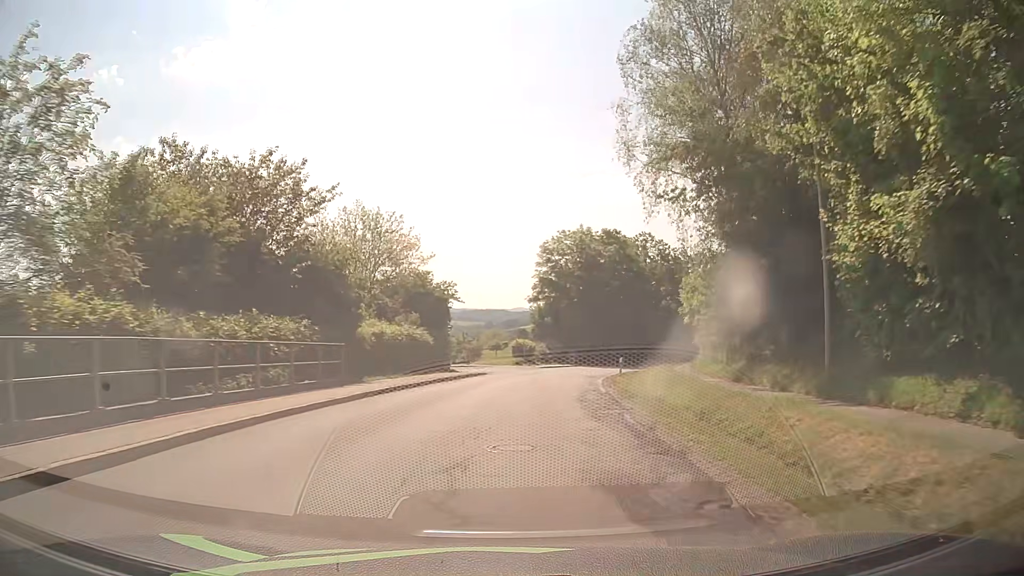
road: secondary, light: Day
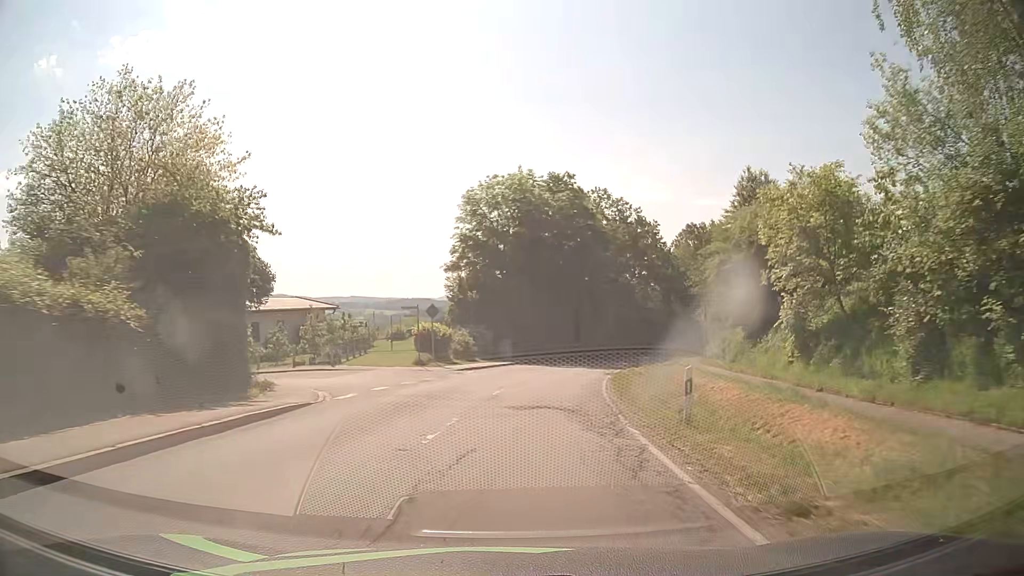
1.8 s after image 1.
(+1.5, +22.9) m; +7°
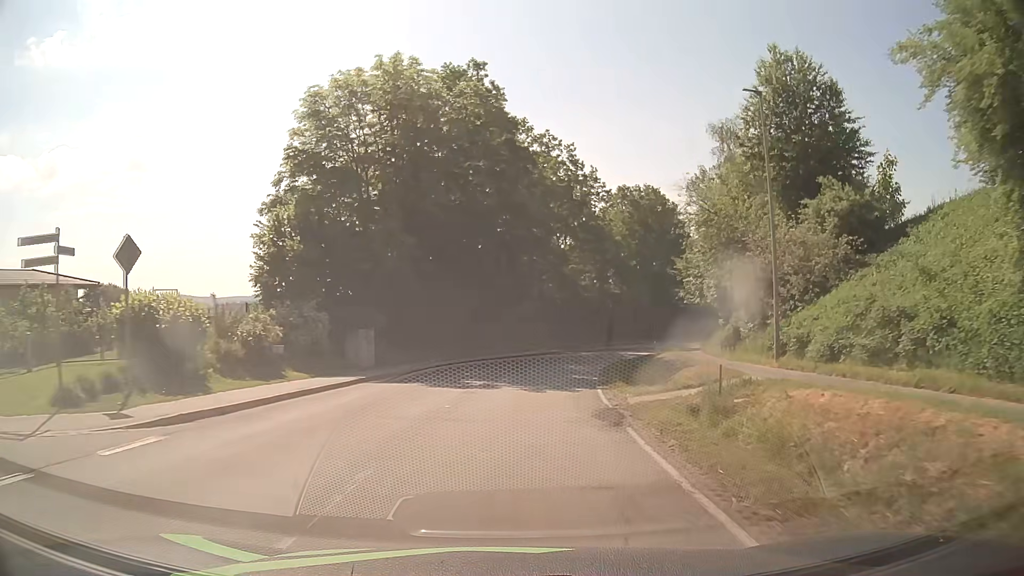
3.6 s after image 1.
(+1.5, +23.0) m; +8°
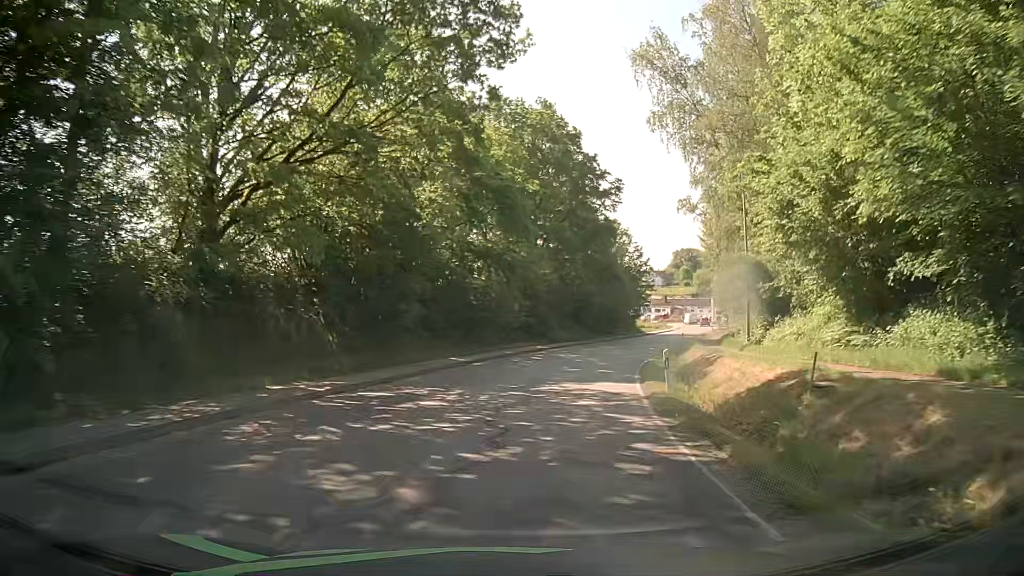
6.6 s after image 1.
(+4.0, +37.7) m; +13°
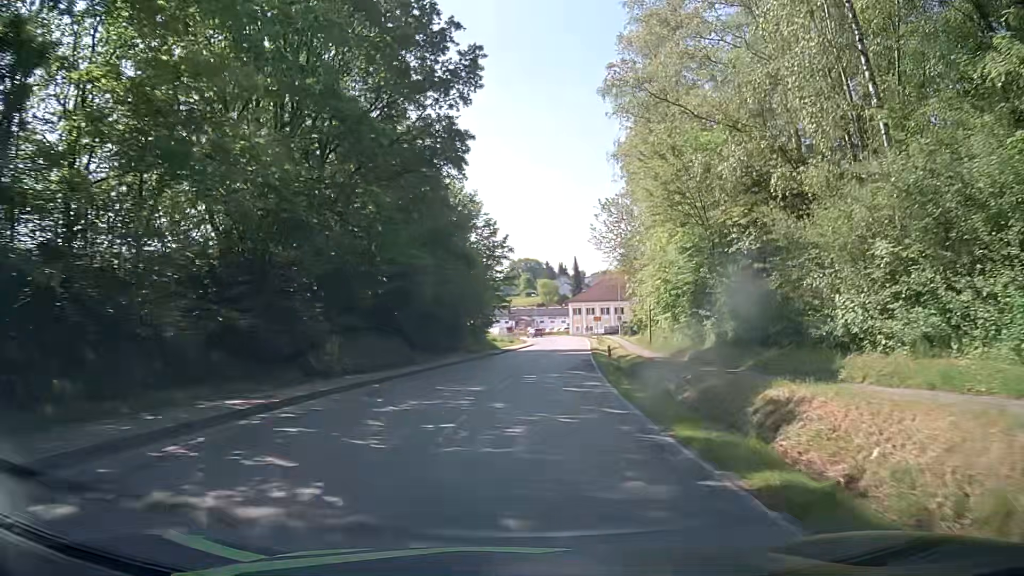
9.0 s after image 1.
(+3.6, +30.0) m; +15°
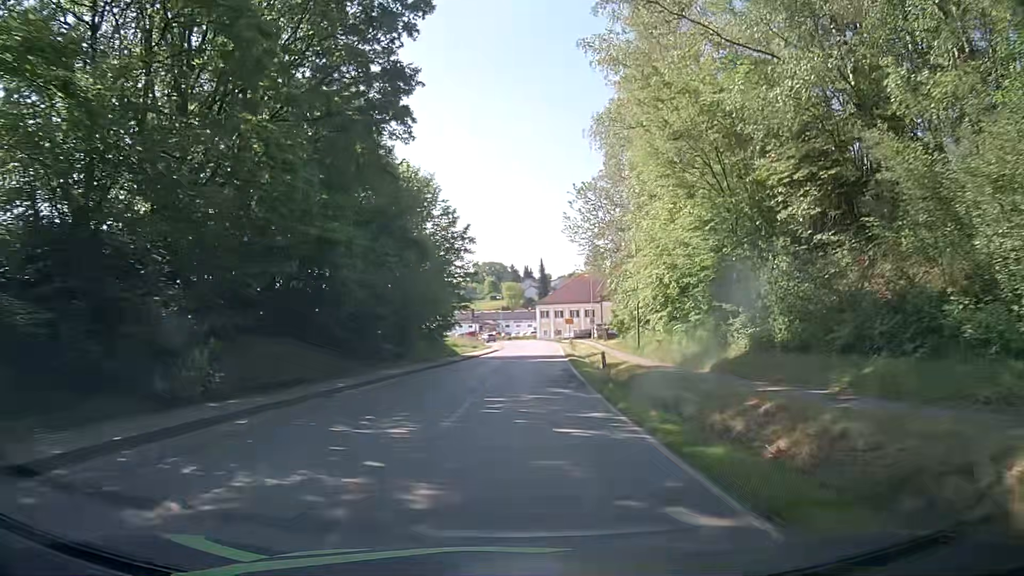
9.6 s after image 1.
(+0.2, +7.6) m; +3°
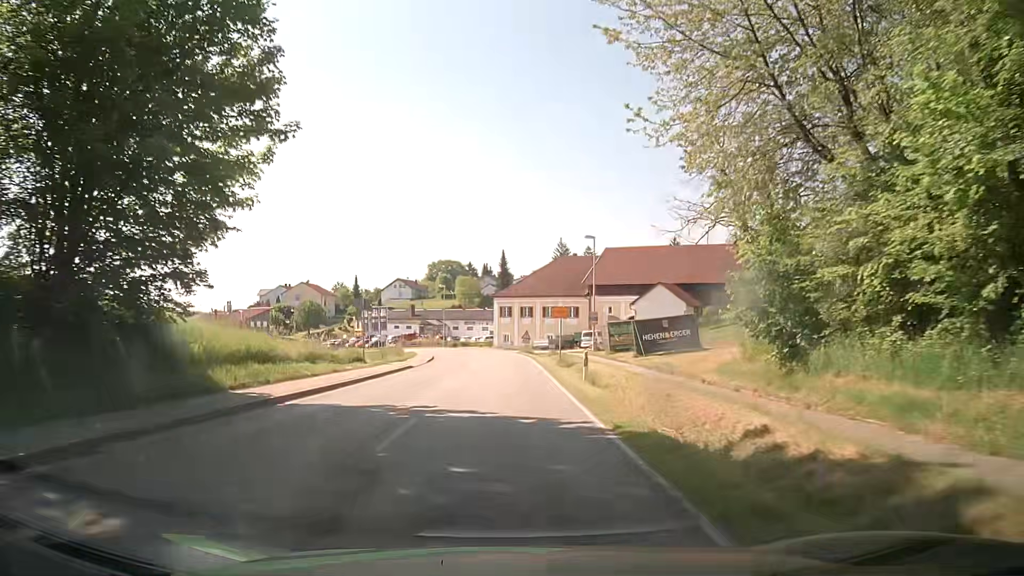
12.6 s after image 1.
(+1.8, +38.2) m; +4°
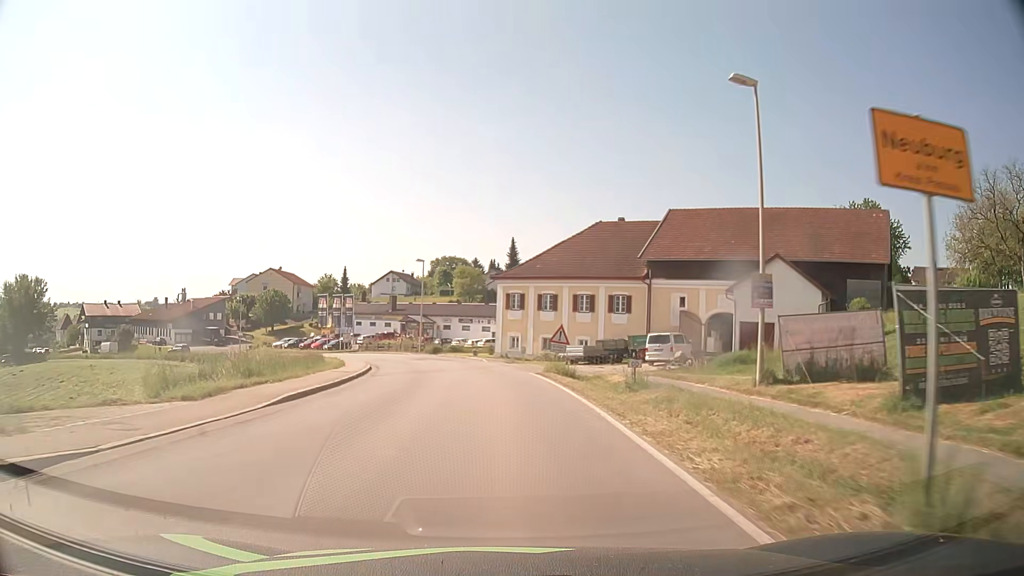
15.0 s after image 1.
(-0.2, +30.6) m; -1°
(0, +10) (0, +20) (-1, +30) (-3, +40) (-6, +49) (-10, +58) (-16, +67) (-22, +75) (-29, +82) (-36, +88) m
